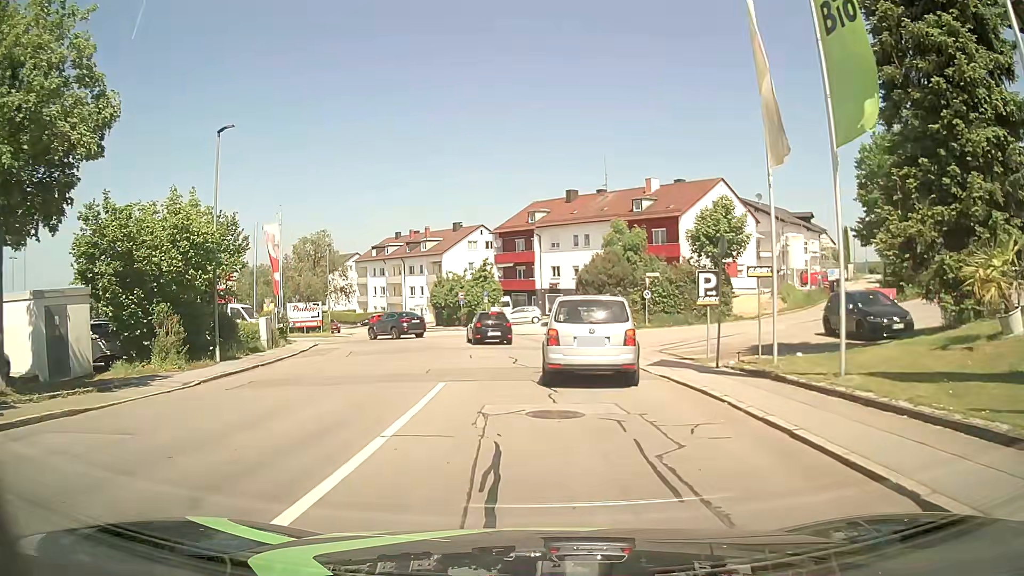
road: residential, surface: asphalt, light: Day
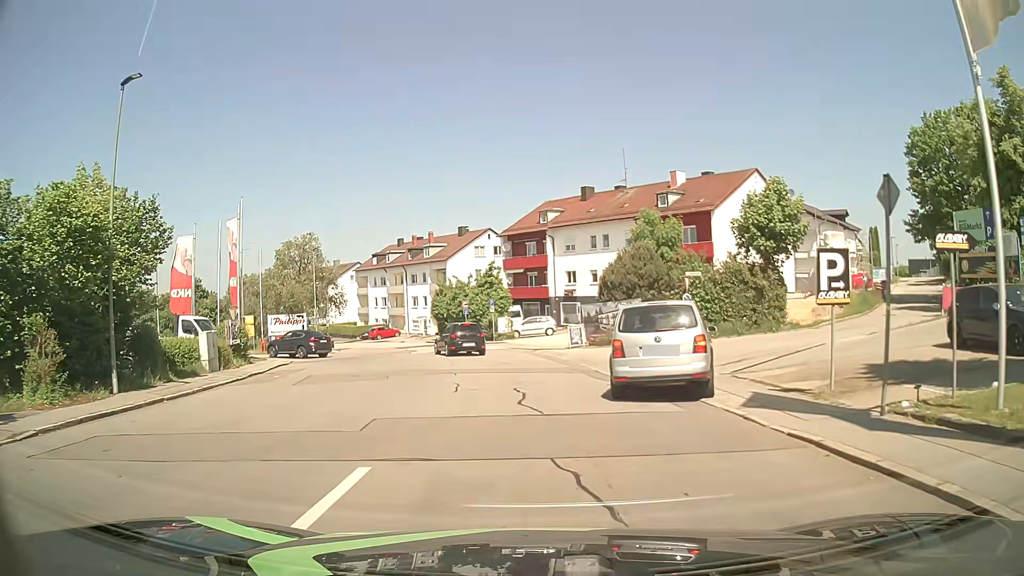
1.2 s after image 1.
(-0.1, +7.0) m; -1°
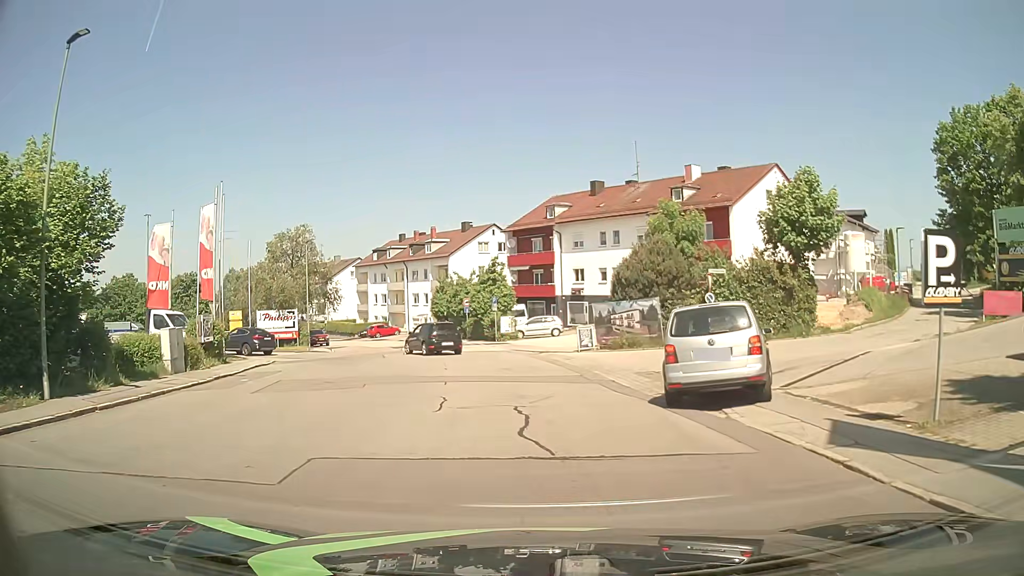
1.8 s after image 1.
(0.0, +3.0) m; -1°
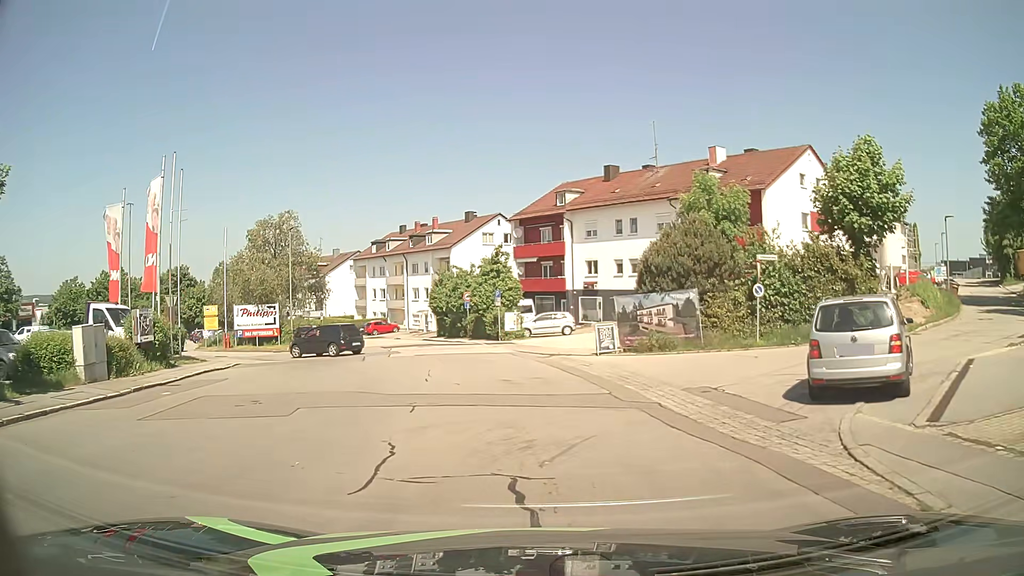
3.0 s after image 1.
(0.0, +5.1) m; 0°
